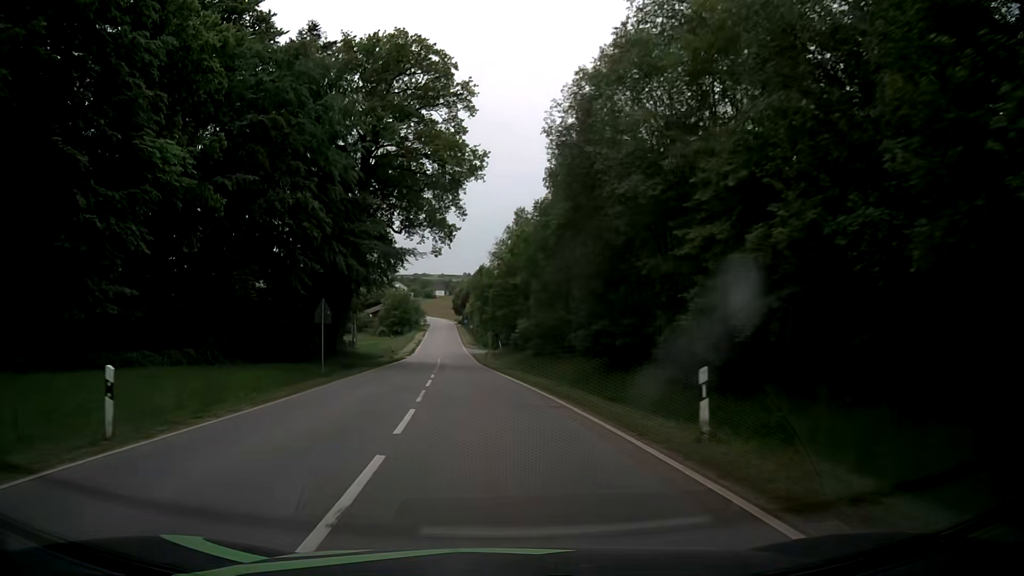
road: tertiary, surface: asphalt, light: Day
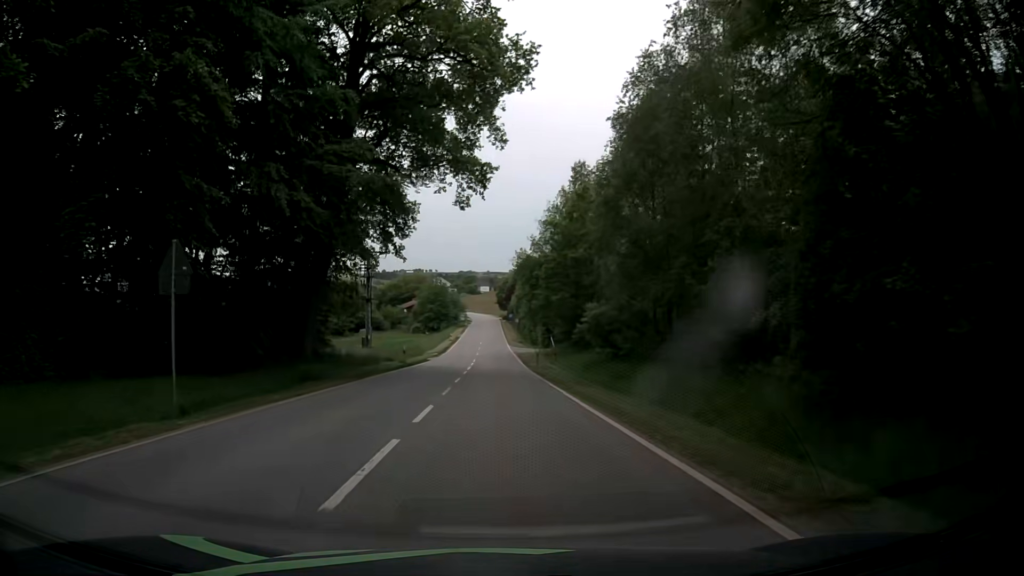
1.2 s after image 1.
(-0.5, +17.0) m; -3°
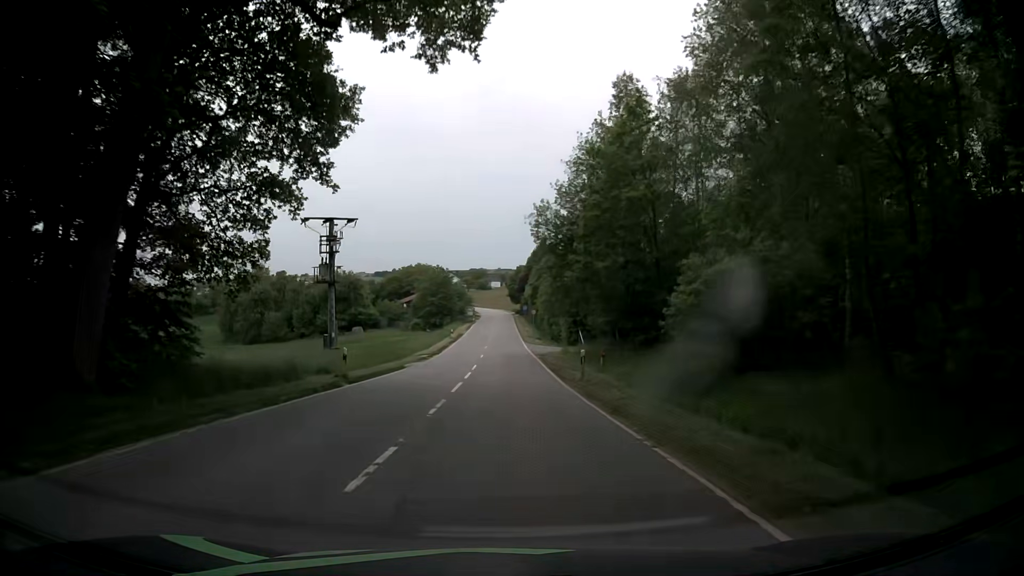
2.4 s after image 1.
(-0.3, +17.7) m; -1°
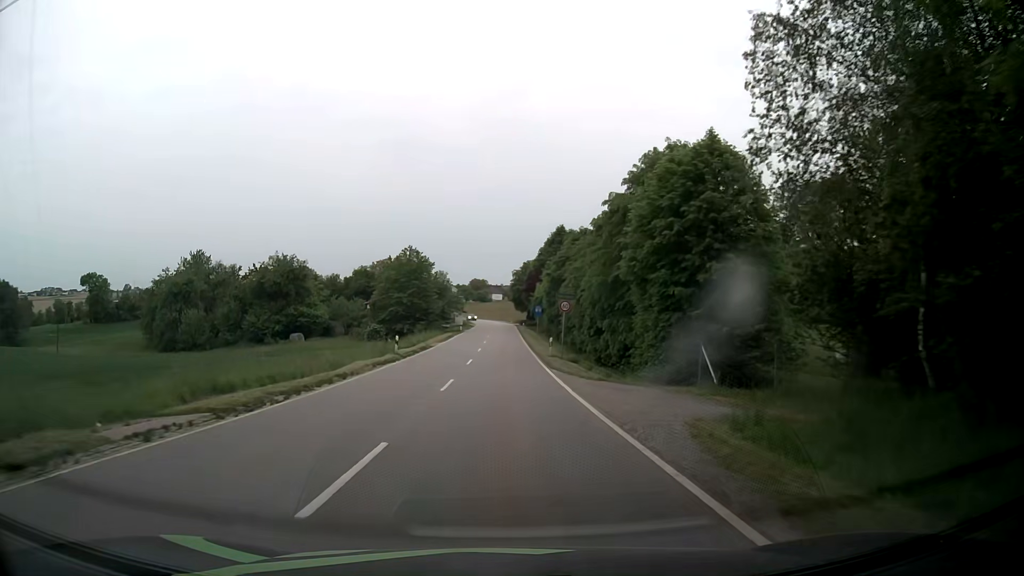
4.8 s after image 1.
(+0.1, +37.0) m; 0°
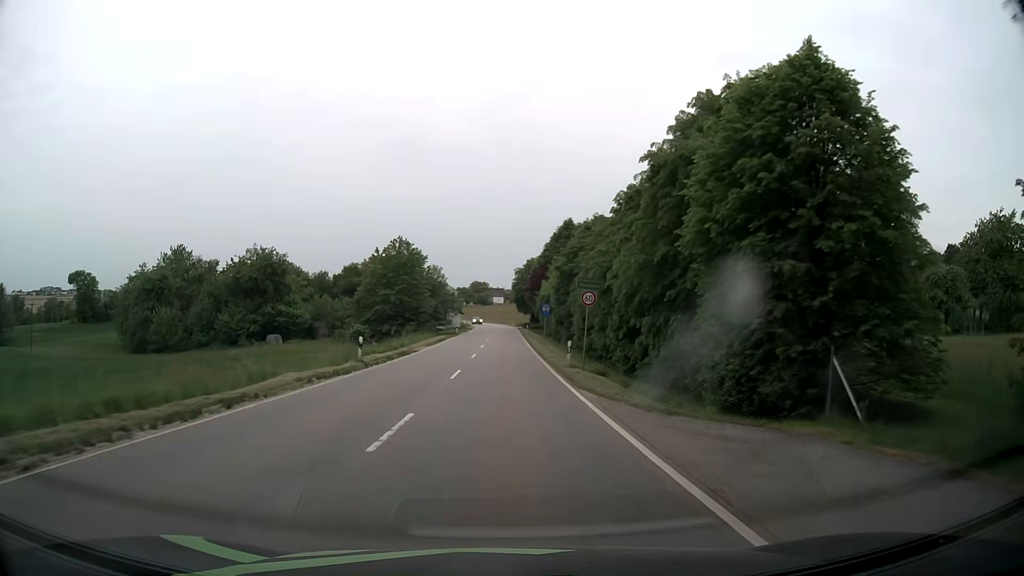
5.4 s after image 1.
(0.0, +9.3) m; 0°
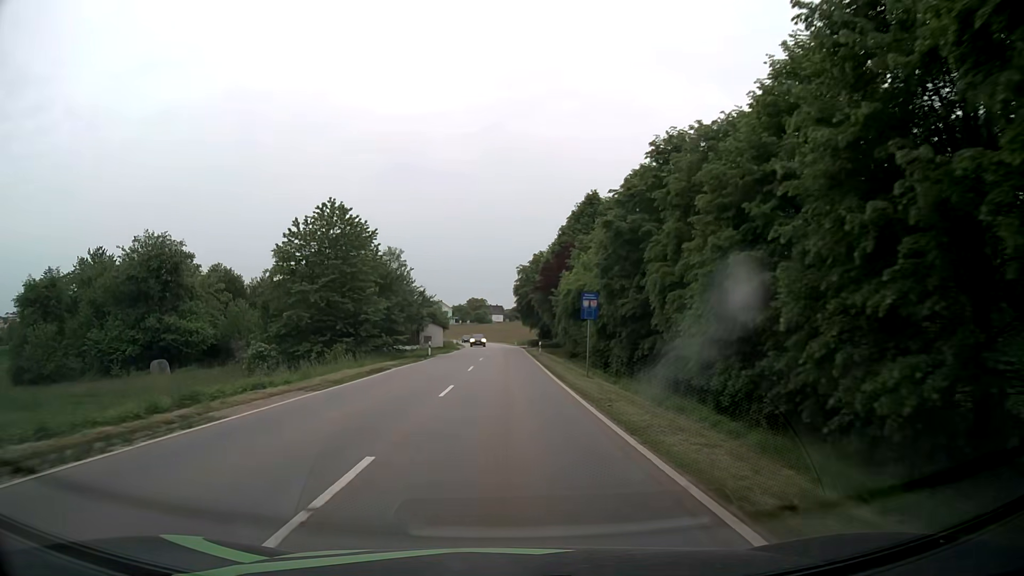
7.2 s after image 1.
(+0.1, +27.8) m; 0°
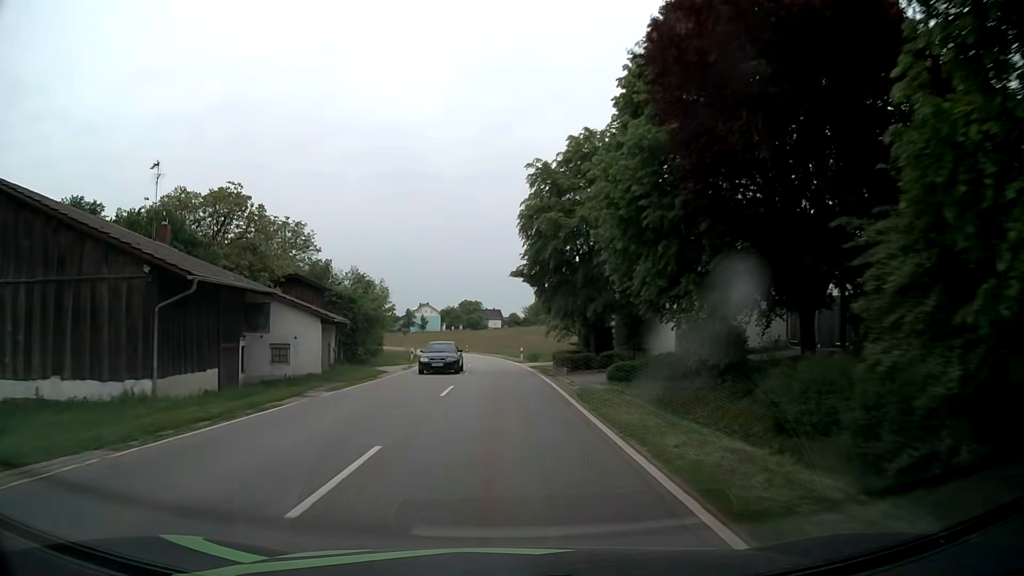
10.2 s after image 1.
(+0.2, +47.2) m; 0°
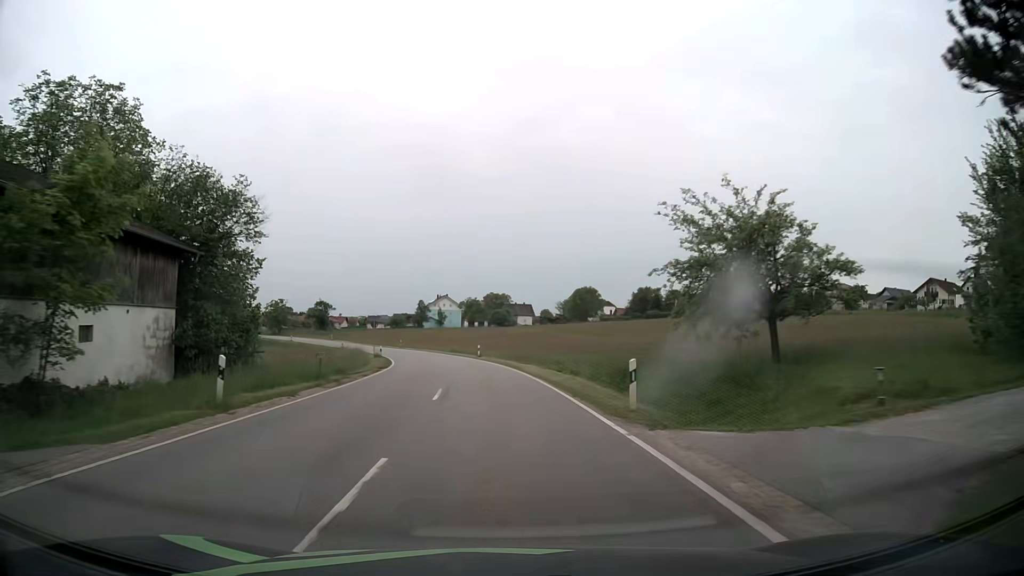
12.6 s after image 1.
(-0.5, +37.2) m; -2°
(0, +10) (0, +20) (-1, +30) (-2, +40) (-4, +50) (-6, +60) (-8, +69) (-12, +79) (-16, +88) (-20, +97) m
